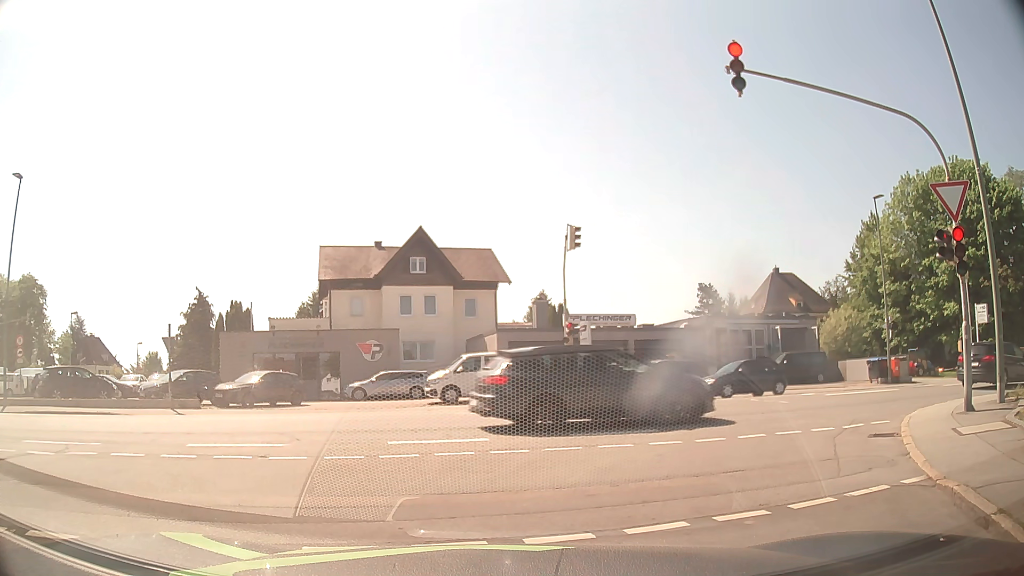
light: Day
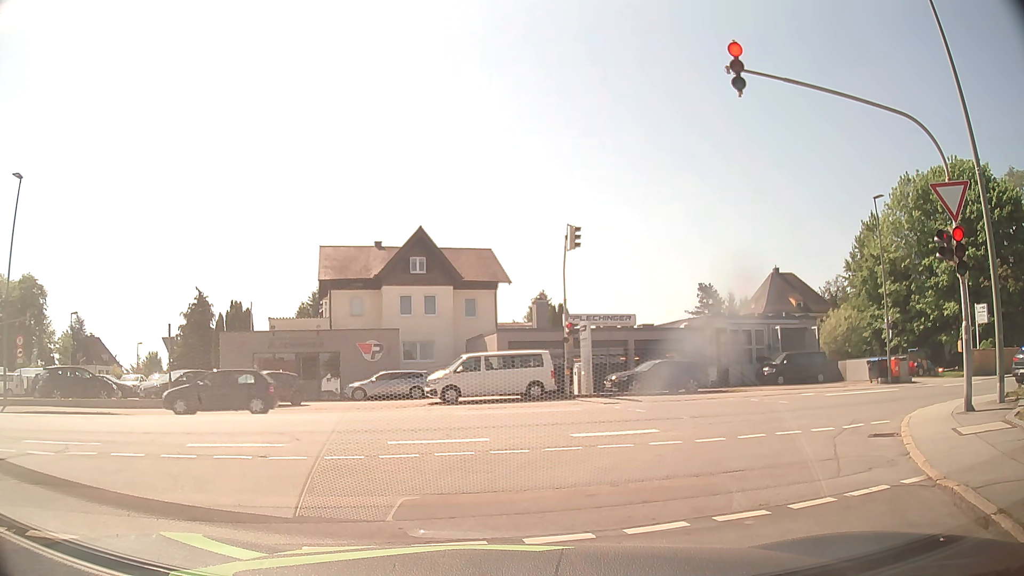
(0.0, 0.0) m; 0°
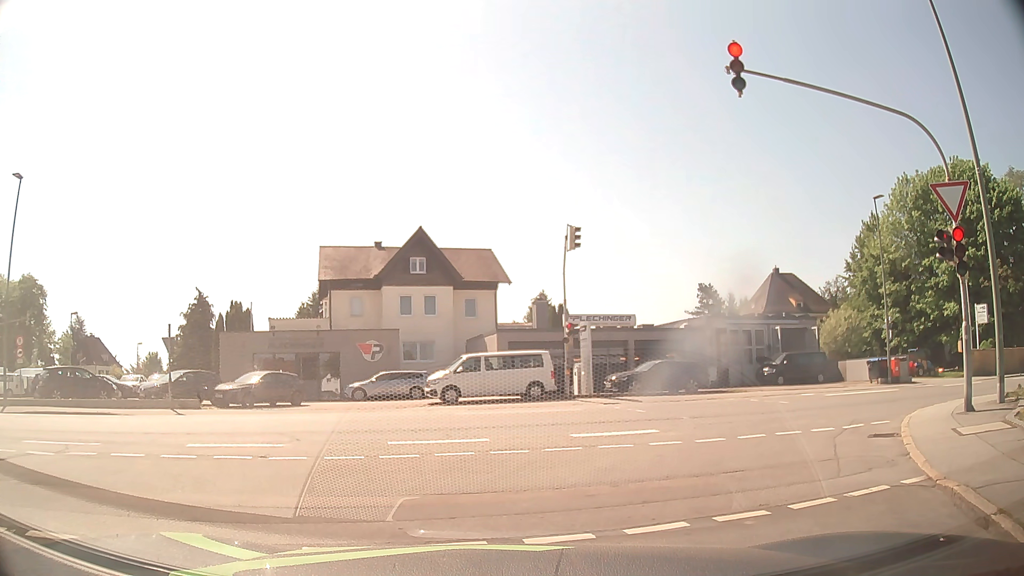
(0.0, 0.0) m; 0°
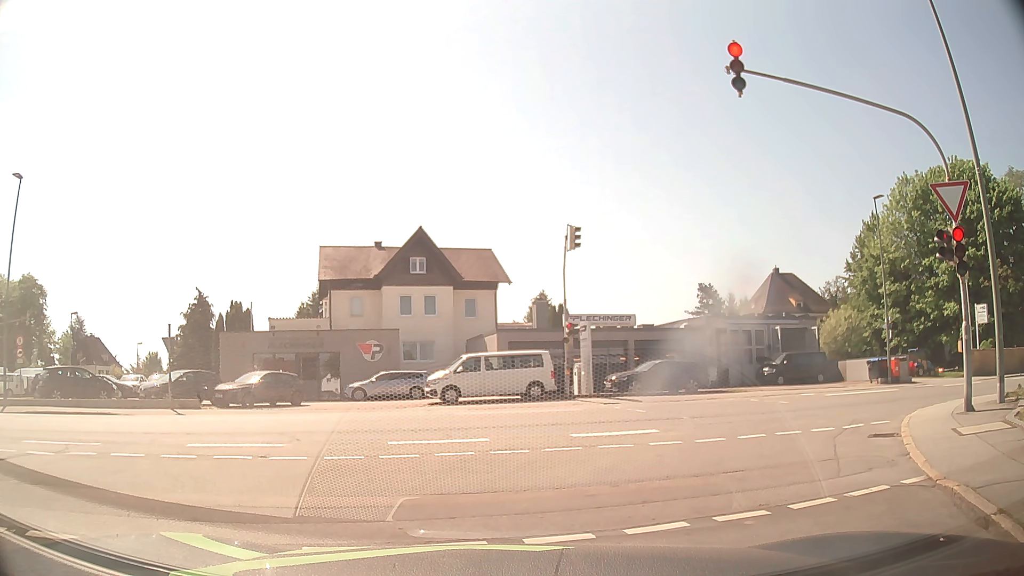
(0.0, 0.0) m; 0°
